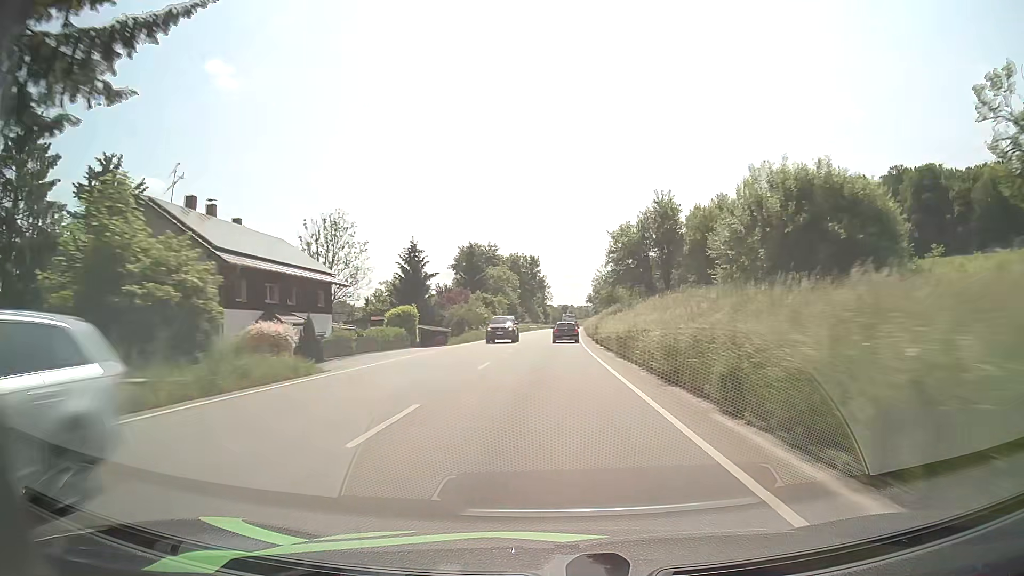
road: primary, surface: asphalt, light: Day
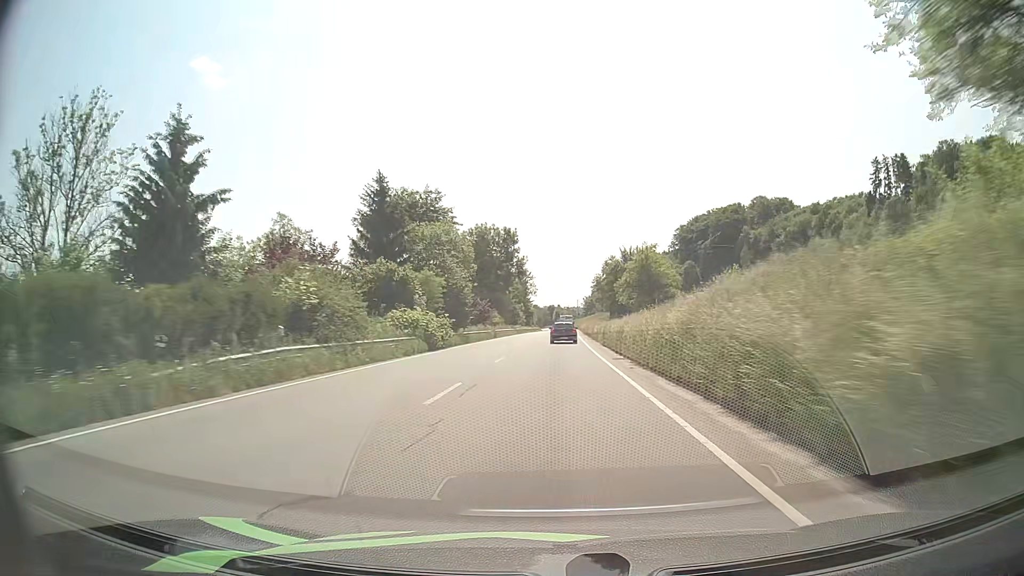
(+0.5, +44.8) m; +1°
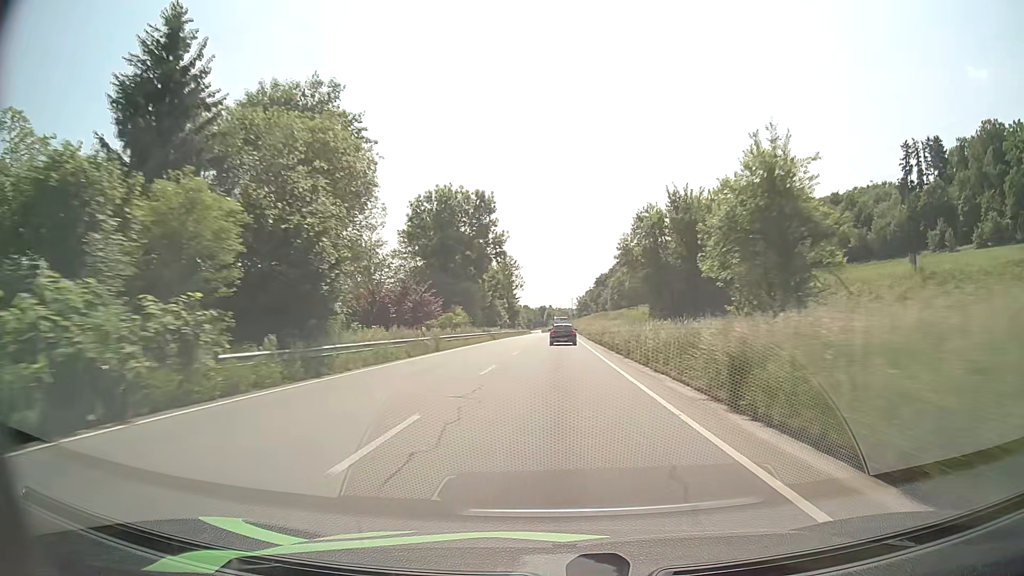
(+0.1, +29.7) m; +1°
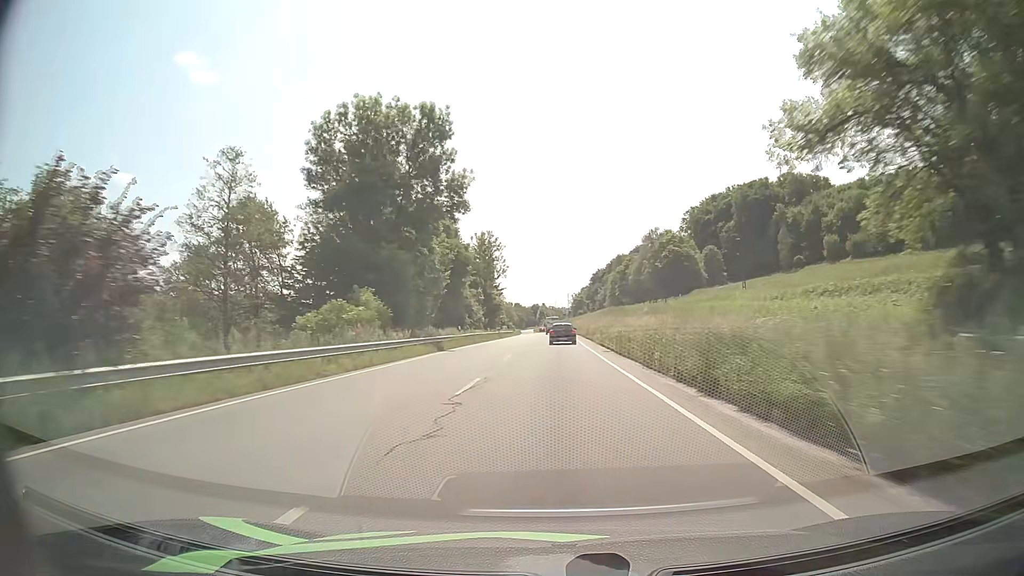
(+0.2, +29.6) m; +1°
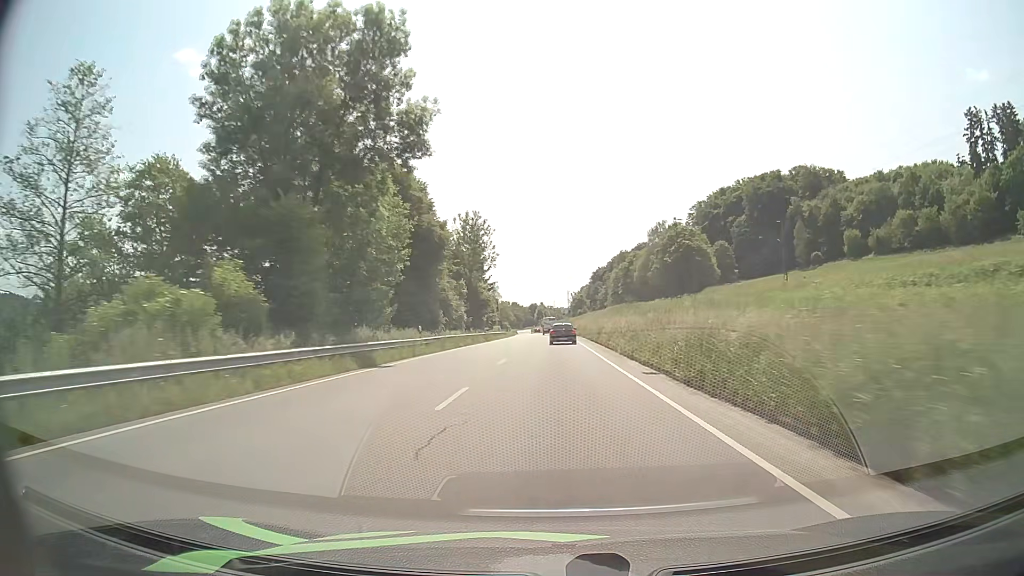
(0.0, +14.8) m; 0°
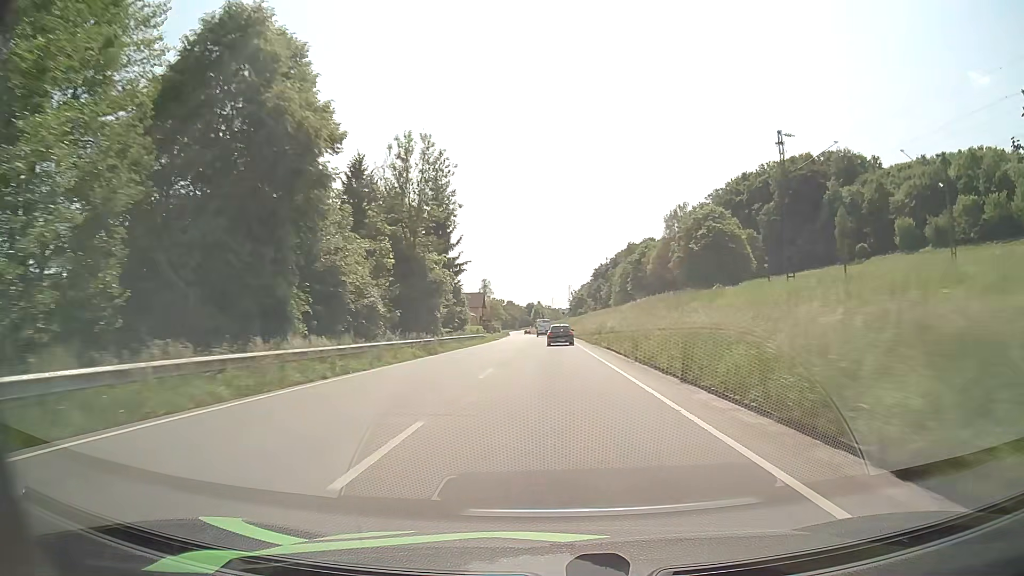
(+0.1, +29.6) m; 0°
(0, +10) (0, +20) (0, +30) (0, +40) (0, +50) (0, +60) (0, +70) (0, +80) (0, +90) (-1, +100) m
